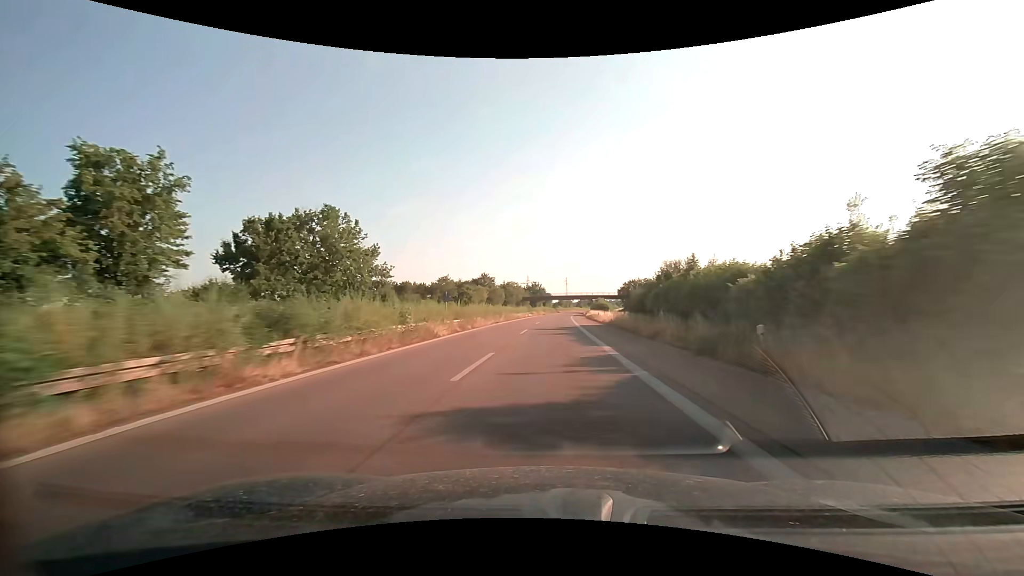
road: trunk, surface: asphalt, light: Day
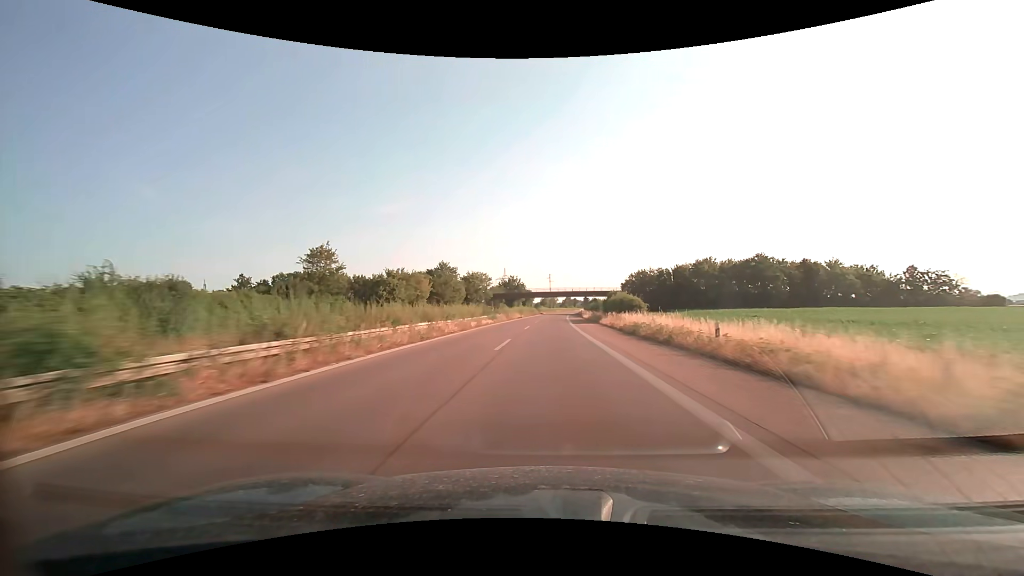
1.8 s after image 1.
(+0.8, +47.4) m; +2°
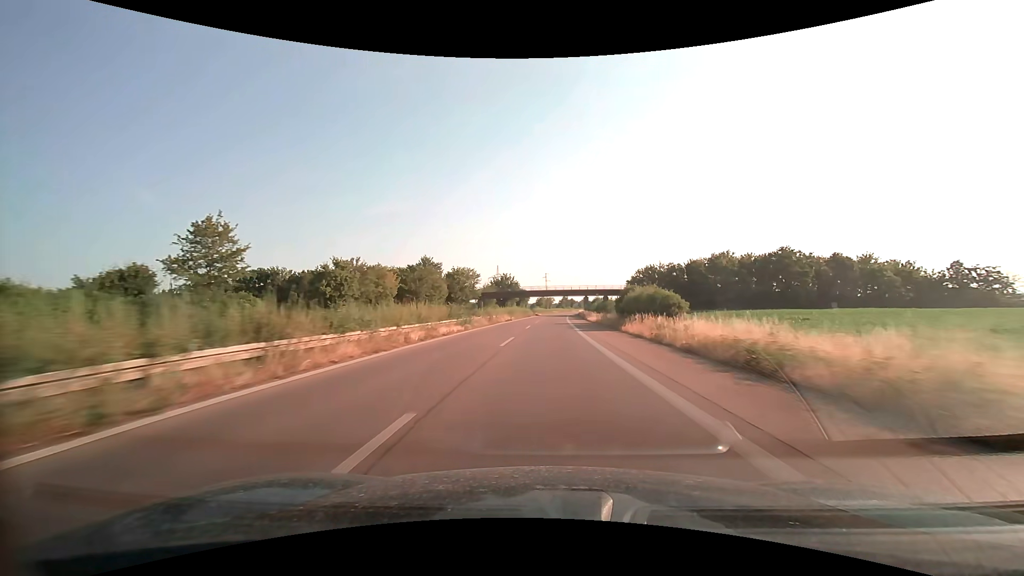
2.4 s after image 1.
(+0.1, +15.8) m; 0°
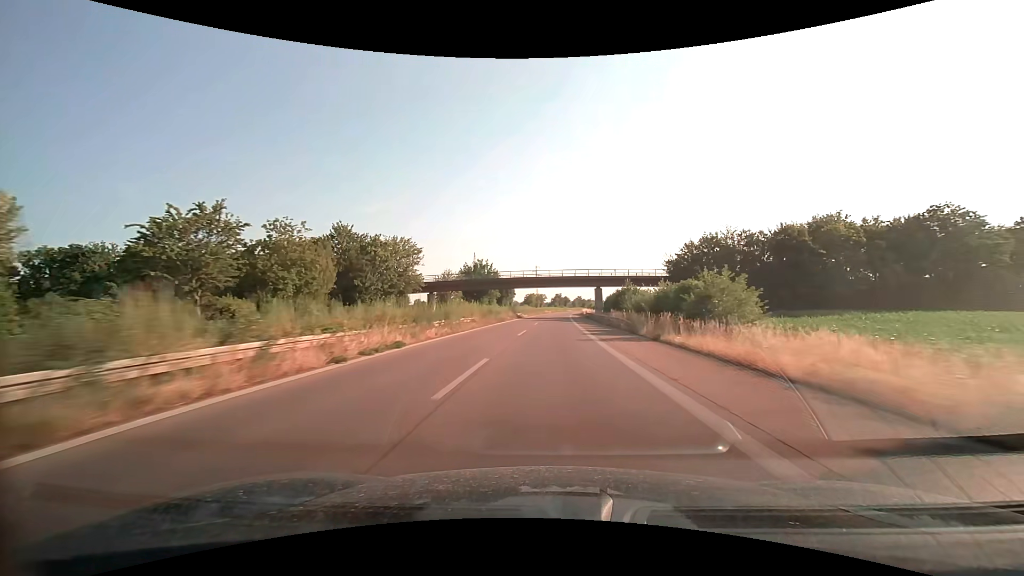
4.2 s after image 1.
(+0.5, +47.4) m; +1°
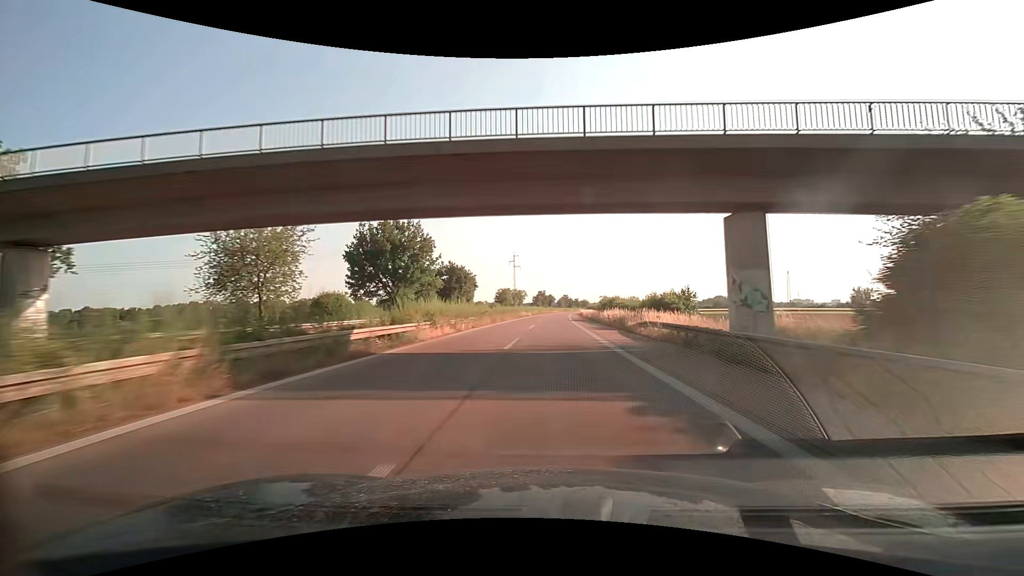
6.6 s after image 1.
(+0.8, +63.2) m; +2°
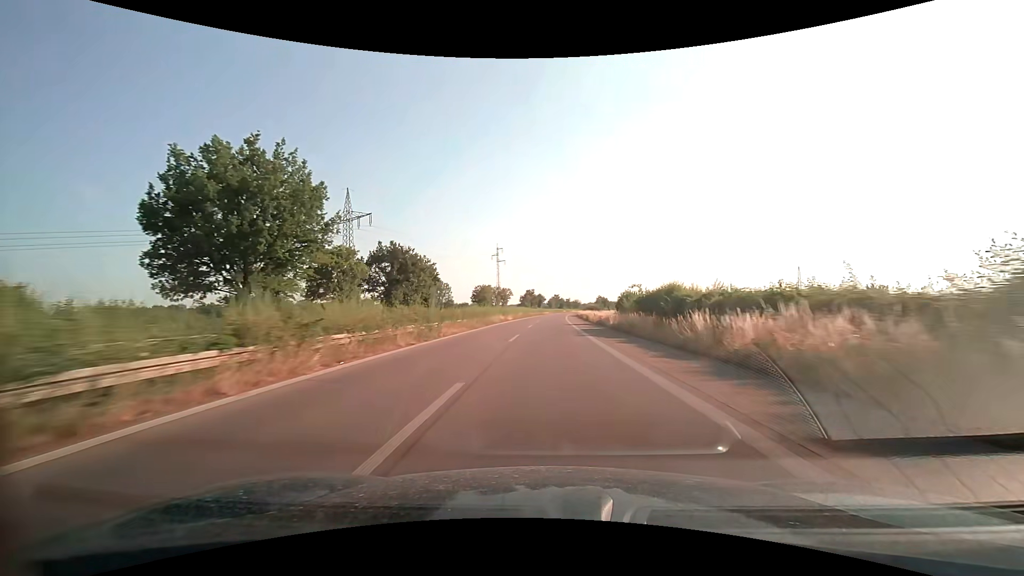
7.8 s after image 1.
(+0.4, +31.6) m; +1°
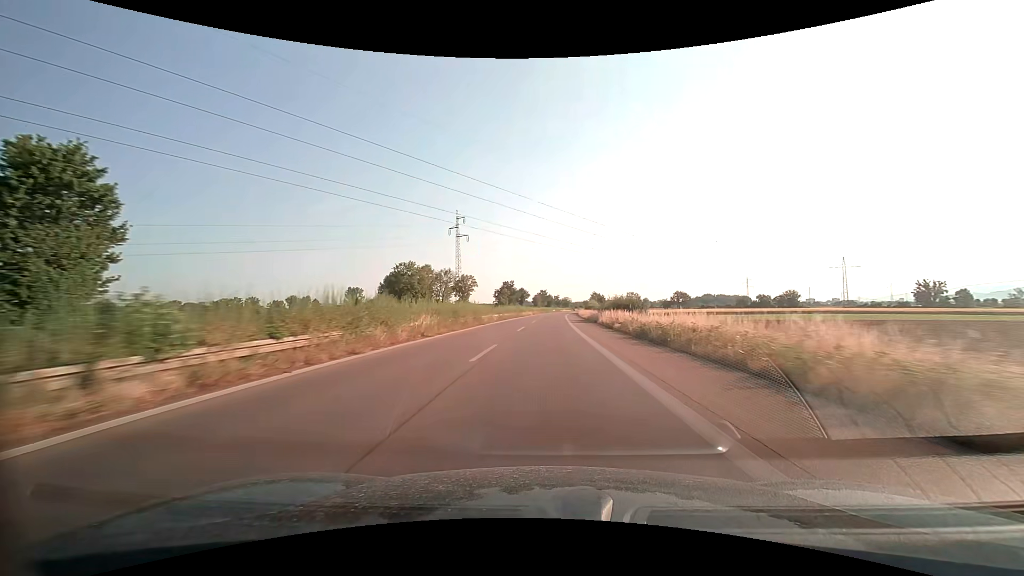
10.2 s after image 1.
(+0.9, +63.2) m; +1°
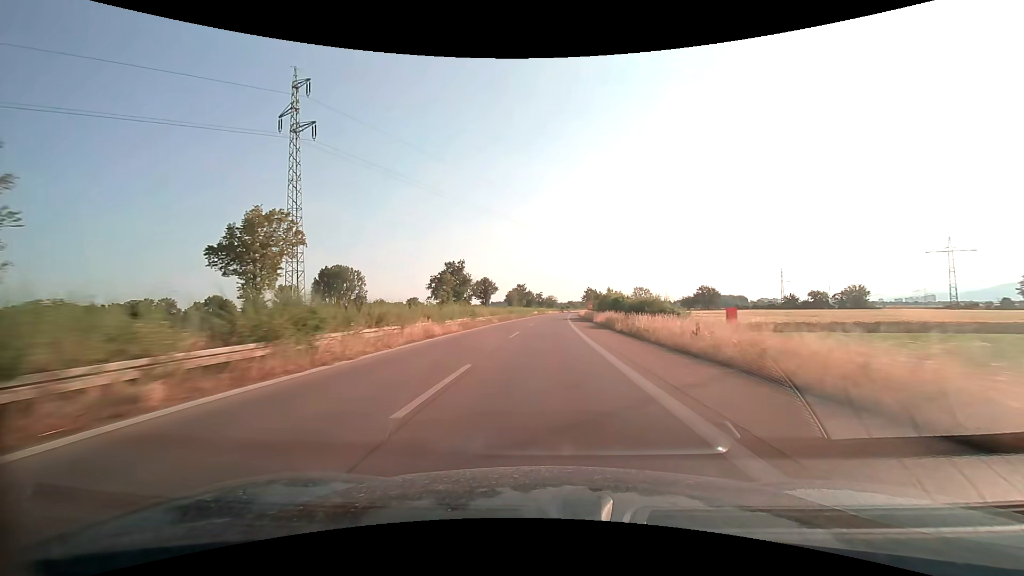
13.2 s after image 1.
(+1.4, +78.9) m; +2°
(0, +10) (0, +20) (0, +30) (0, +40) (+1, +50) (+1, +60) (+1, +70) (+2, +80) (+2, +90) (+3, +100) m
